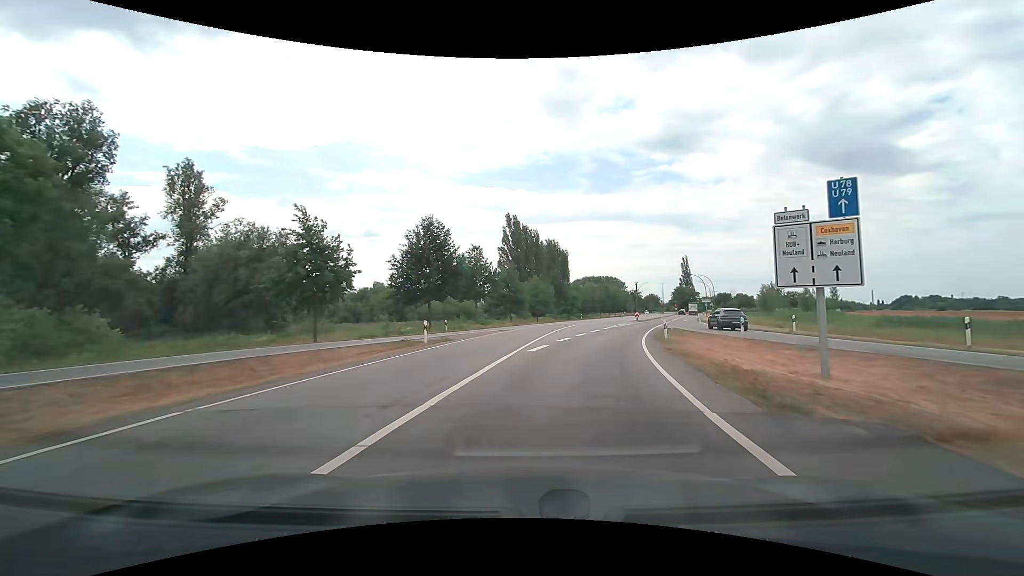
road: secondary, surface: asphalt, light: Day
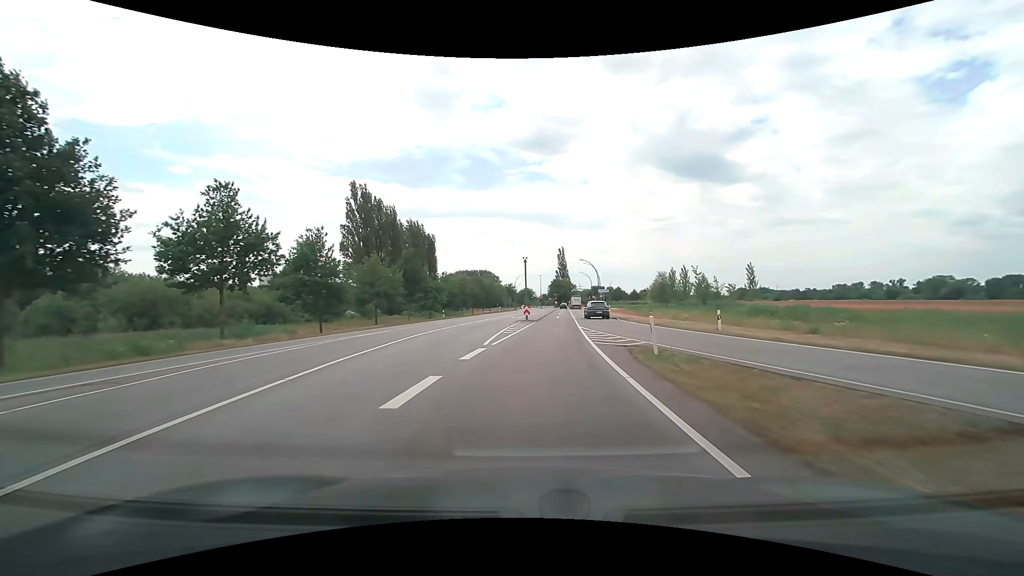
(+4.4, +27.3) m; +15°
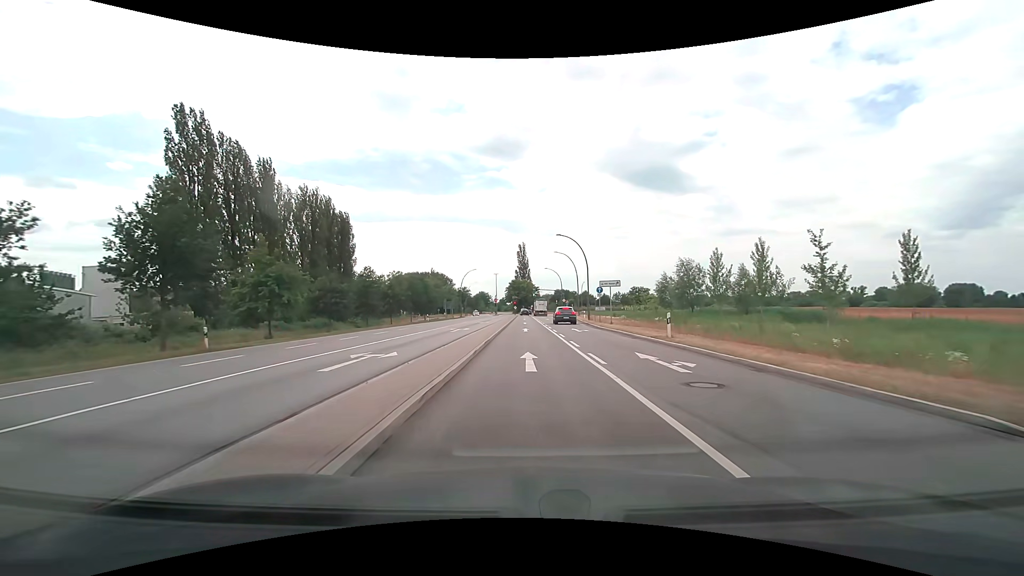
(+1.9, +39.4) m; +5°
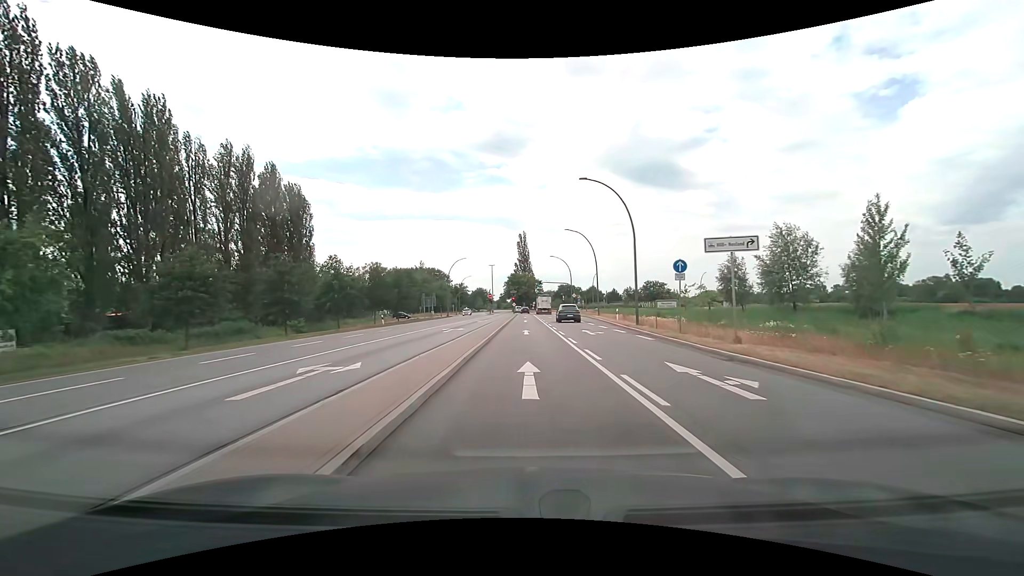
(0.0, +23.3) m; 0°
(0, +10) (0, +20) (0, +30) (0, +40) (0, +50) (0, +60) (0, +70) (0, +80) (0, +90) (0, +100) m
